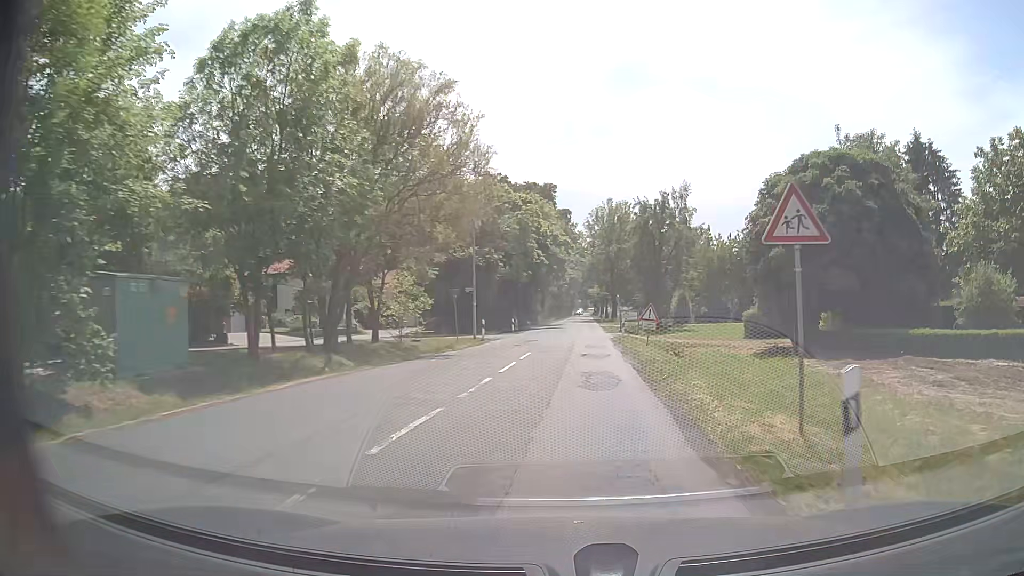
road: secondary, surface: paved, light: Day
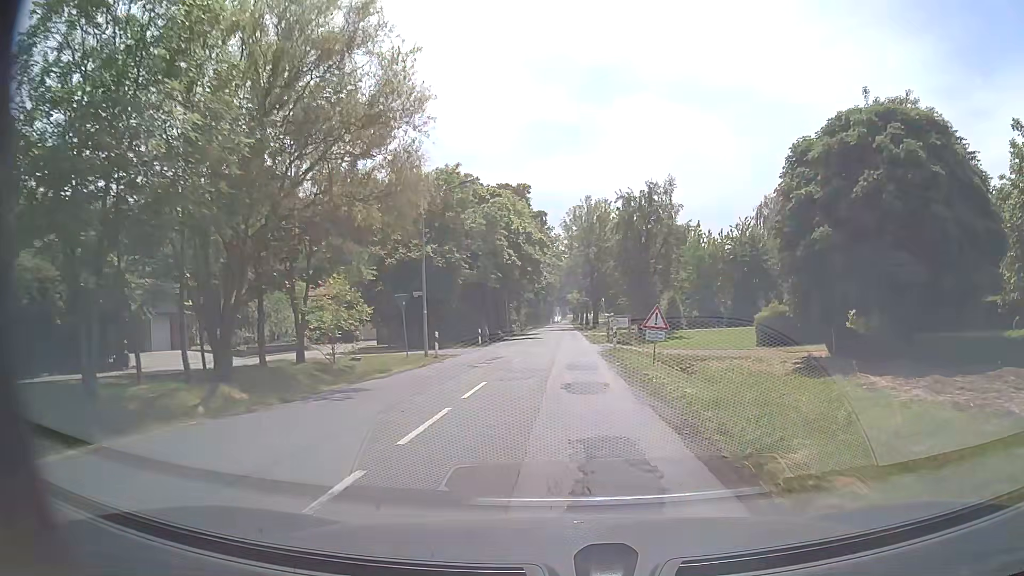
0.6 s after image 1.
(+0.2, +7.9) m; +2°
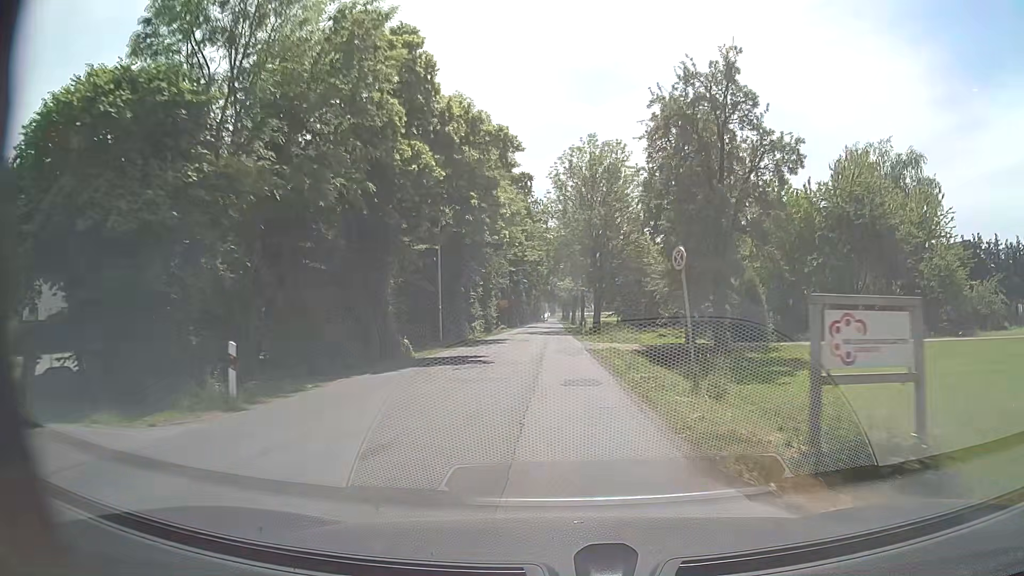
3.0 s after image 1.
(+0.5, +31.7) m; +1°
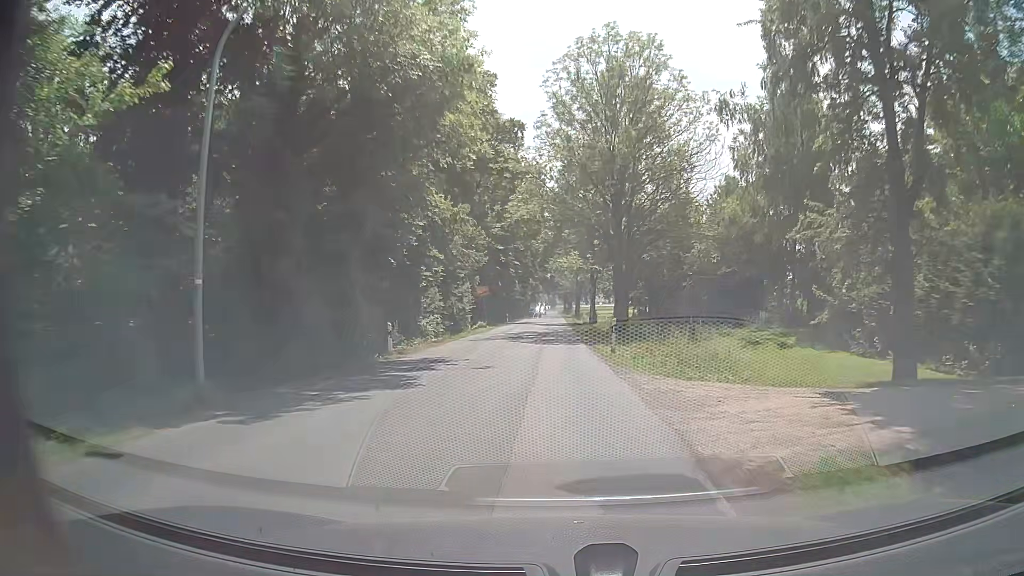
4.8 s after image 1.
(+0.1, +23.9) m; +1°
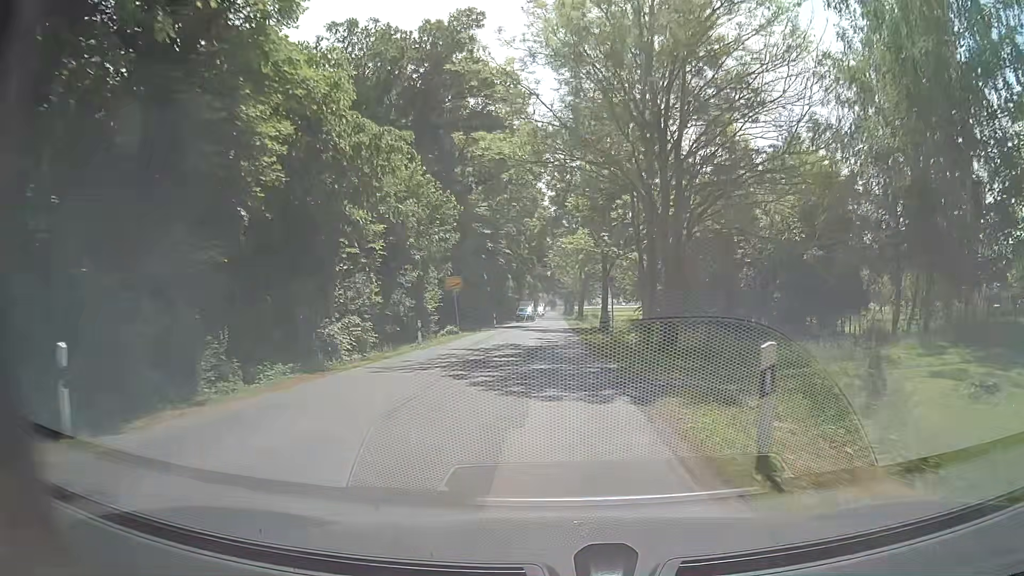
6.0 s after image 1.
(-0.2, +15.9) m; -1°
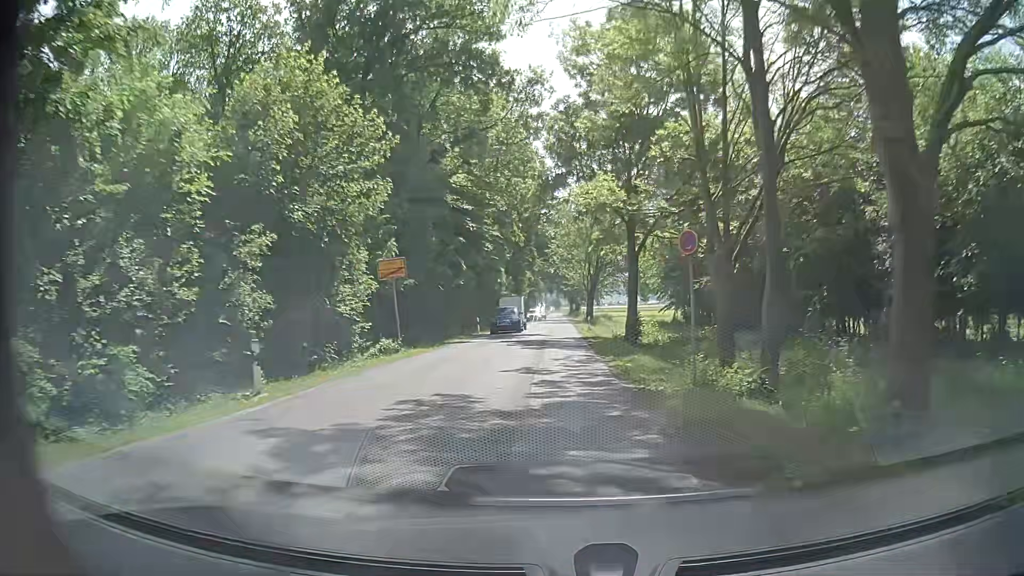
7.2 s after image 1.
(0.0, +15.9) m; 0°
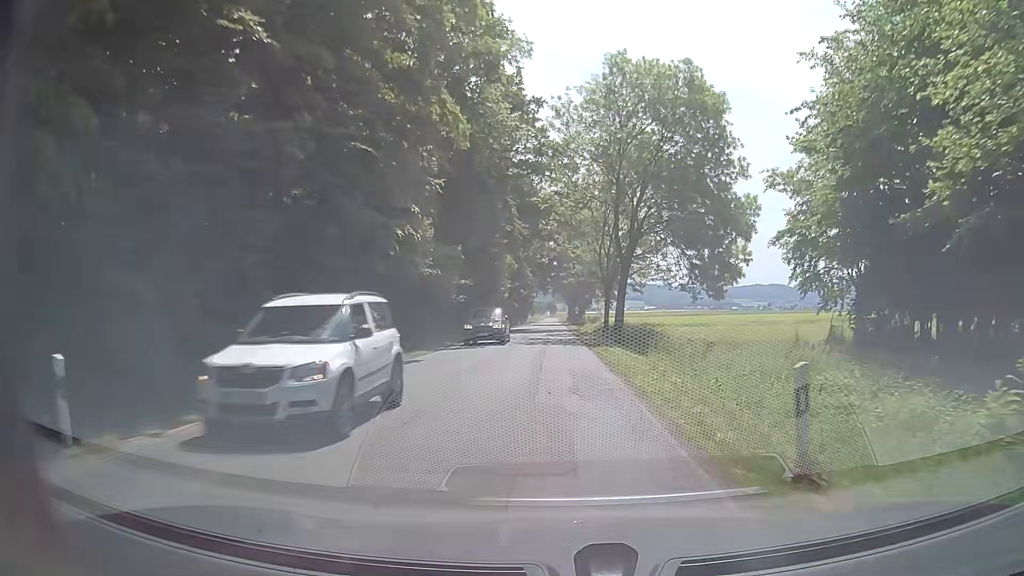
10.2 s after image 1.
(0.0, +40.7) m; +1°
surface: asphalt
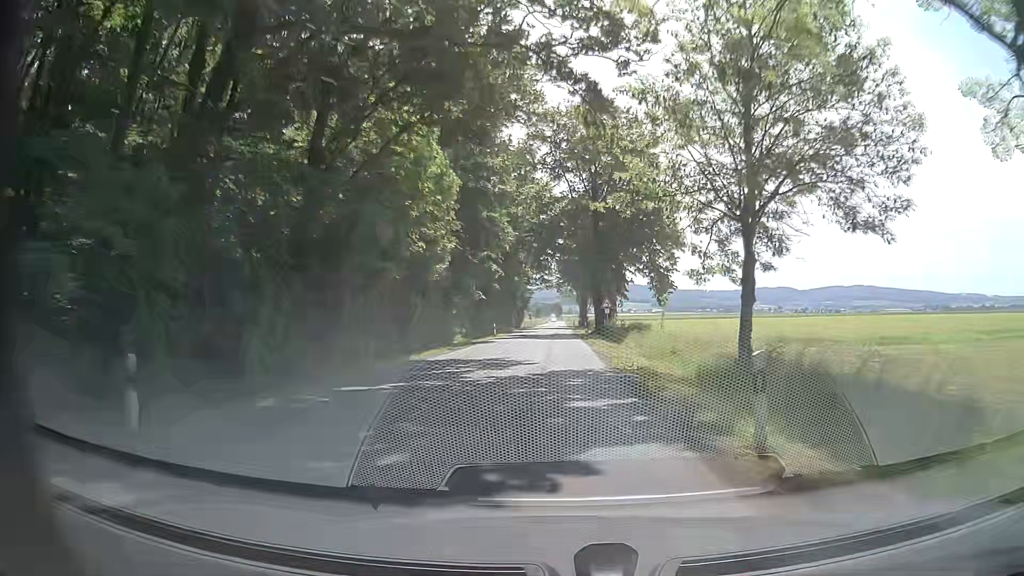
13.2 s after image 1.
(-0.9, +48.8) m; -1°
(0, +10) (0, +20) (0, +30) (0, +40) (0, +50) (0, +60) (0, +70) (0, +80) (0, +90) (0, +100) m
